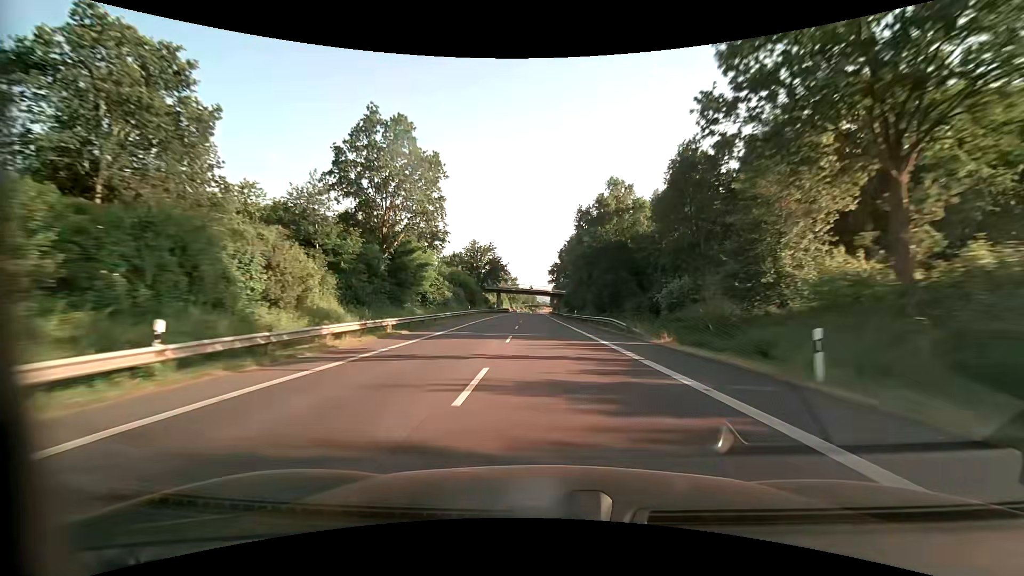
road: primary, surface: asphalt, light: Day
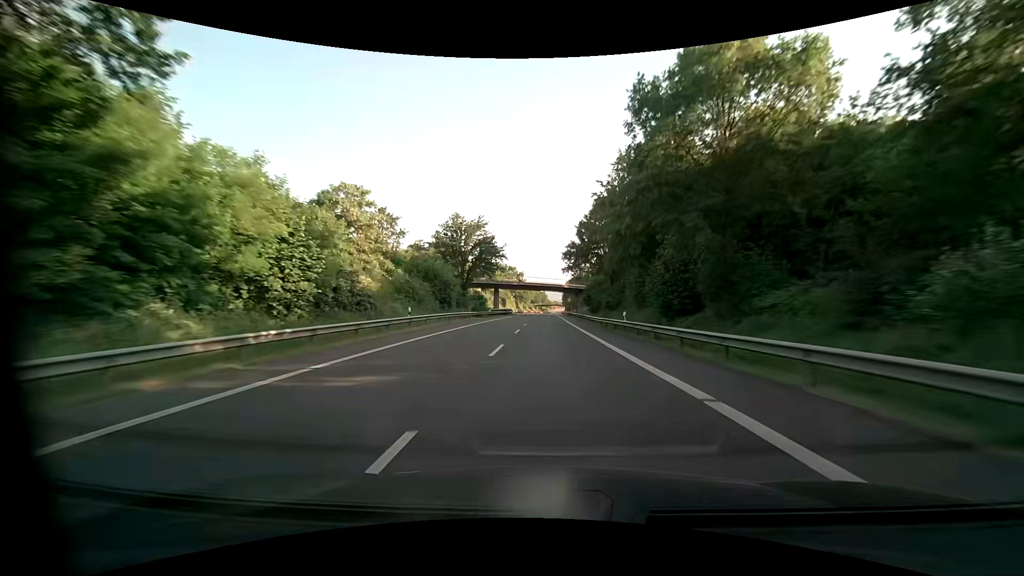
(-0.3, +29.4) m; -1°
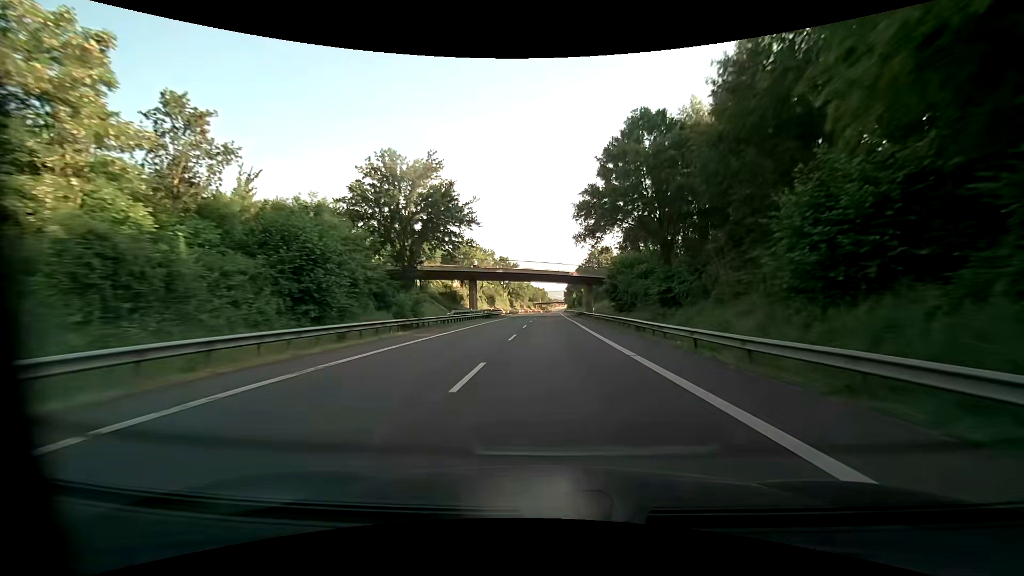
(-0.2, +29.5) m; 0°
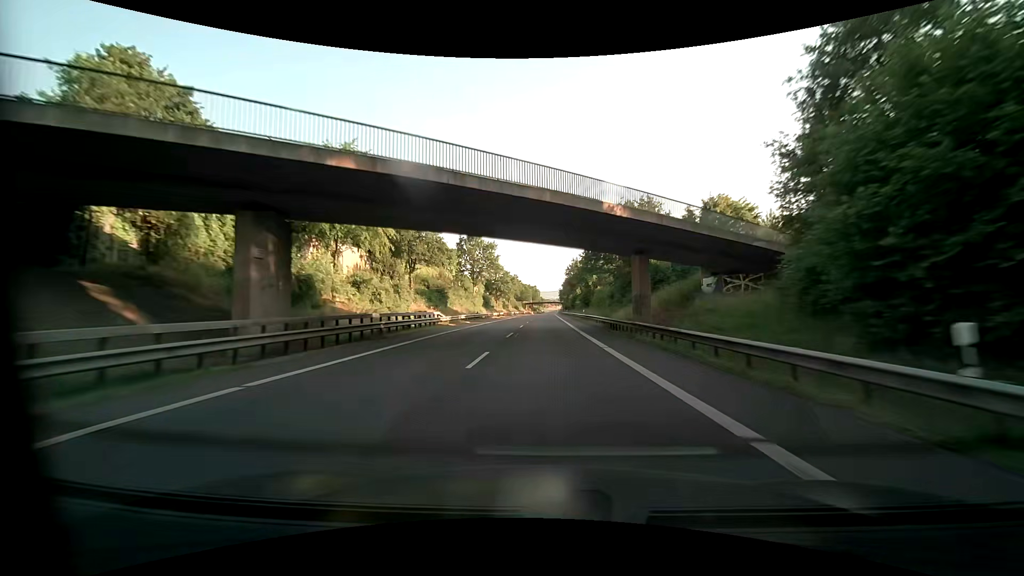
(+0.3, +44.4) m; +1°
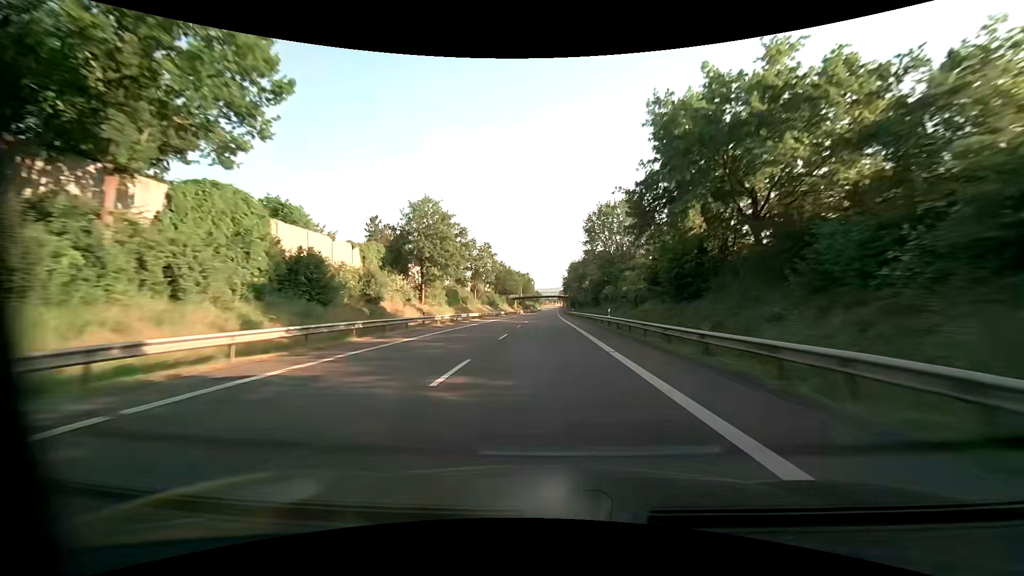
(+0.1, +74.8) m; 0°
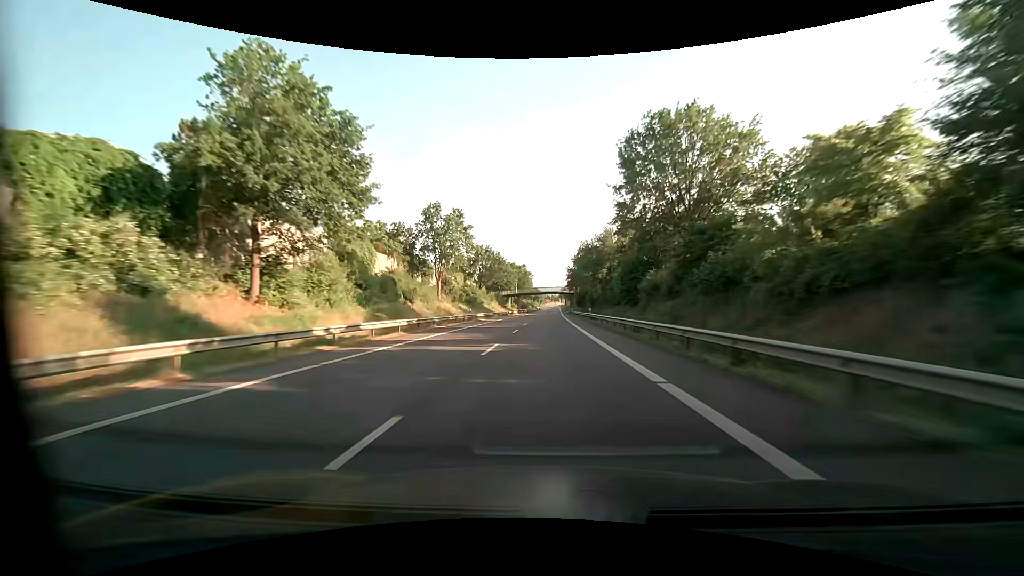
(-0.1, +30.2) m; 0°
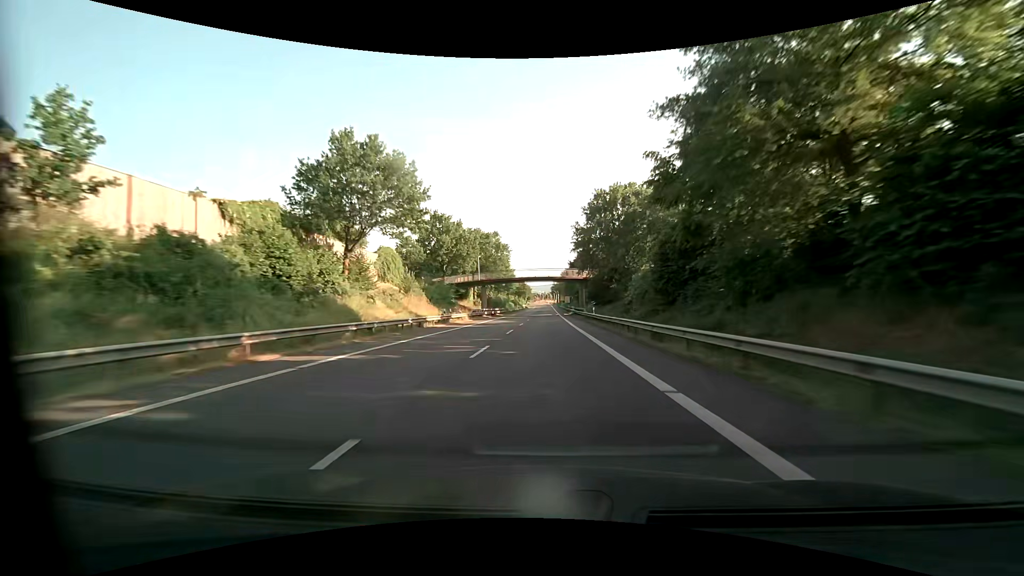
(+0.6, +60.9) m; +1°
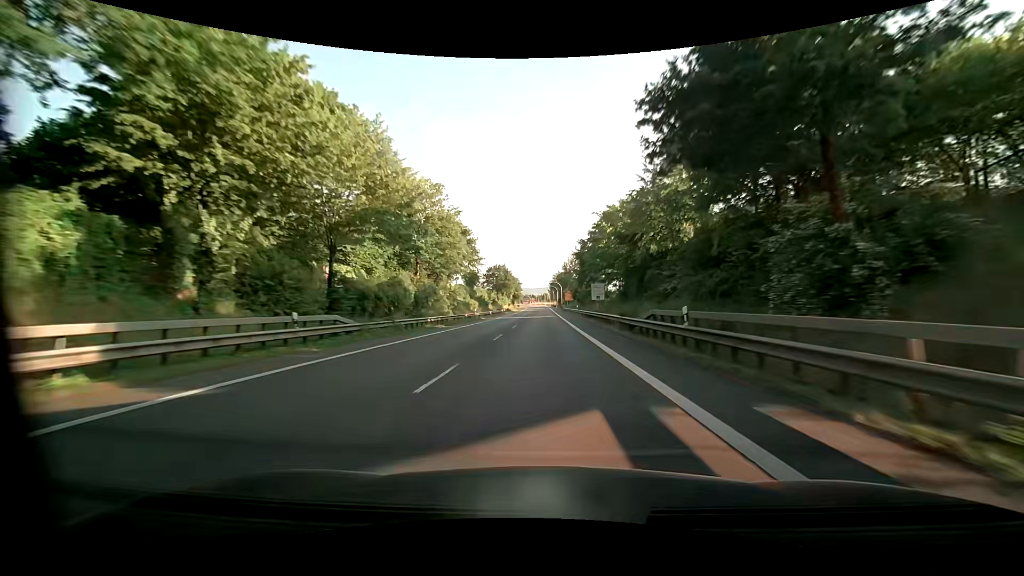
(+0.5, +77.3) m; +1°
(0, +10) (0, +20) (0, +30) (0, +40) (0, +50) (-1, +60) (-1, +70) (-1, +80) (-1, +90) (-1, +100) m
